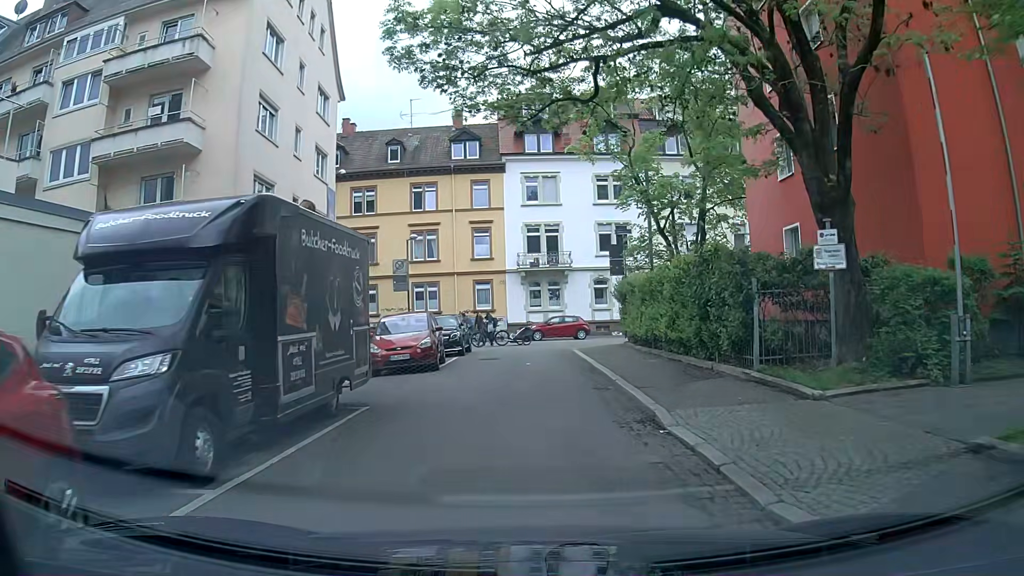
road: residential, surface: asphalt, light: Day
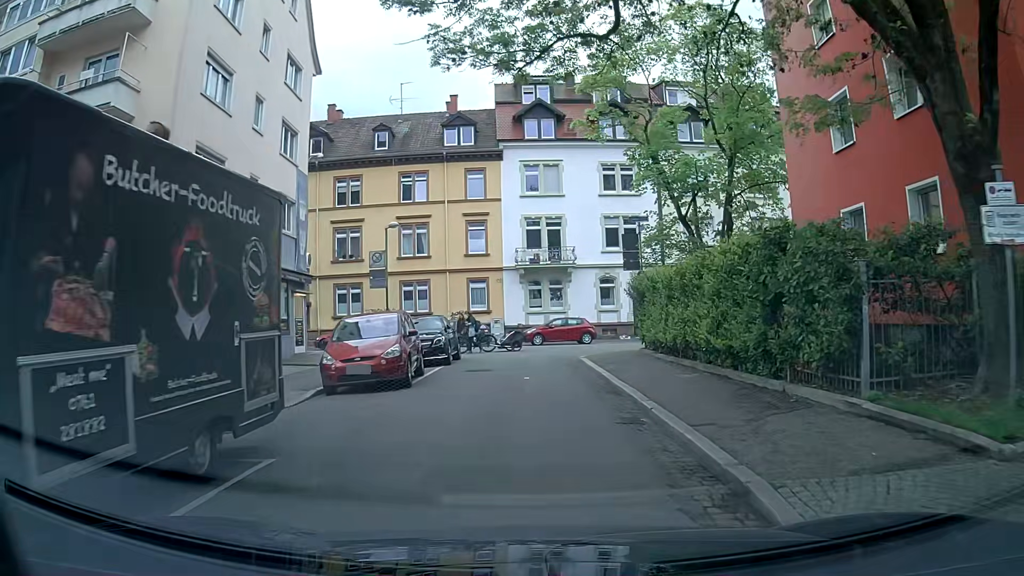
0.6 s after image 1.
(+0.1, +4.1) m; +1°
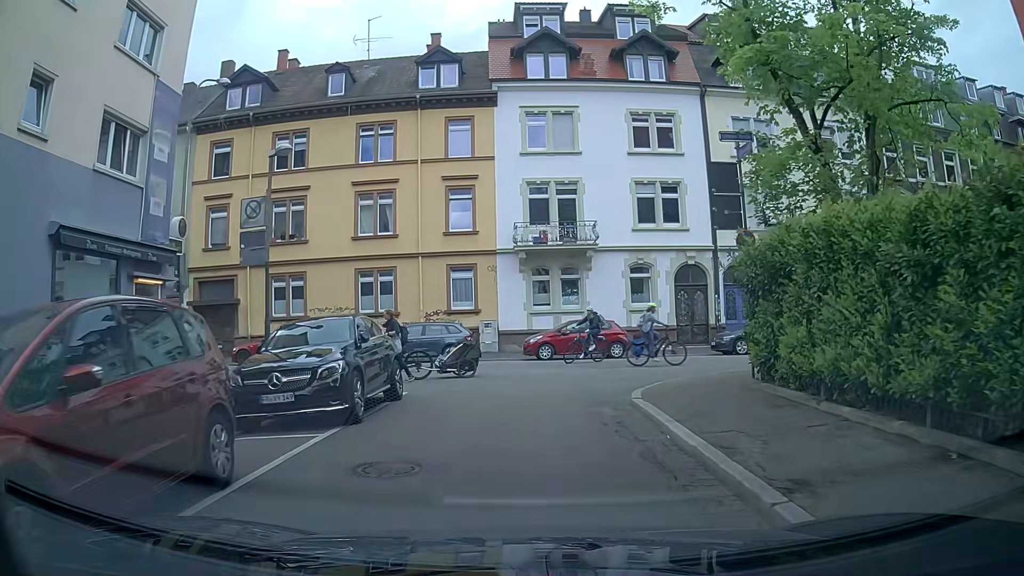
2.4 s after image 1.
(0.0, +11.2) m; 0°
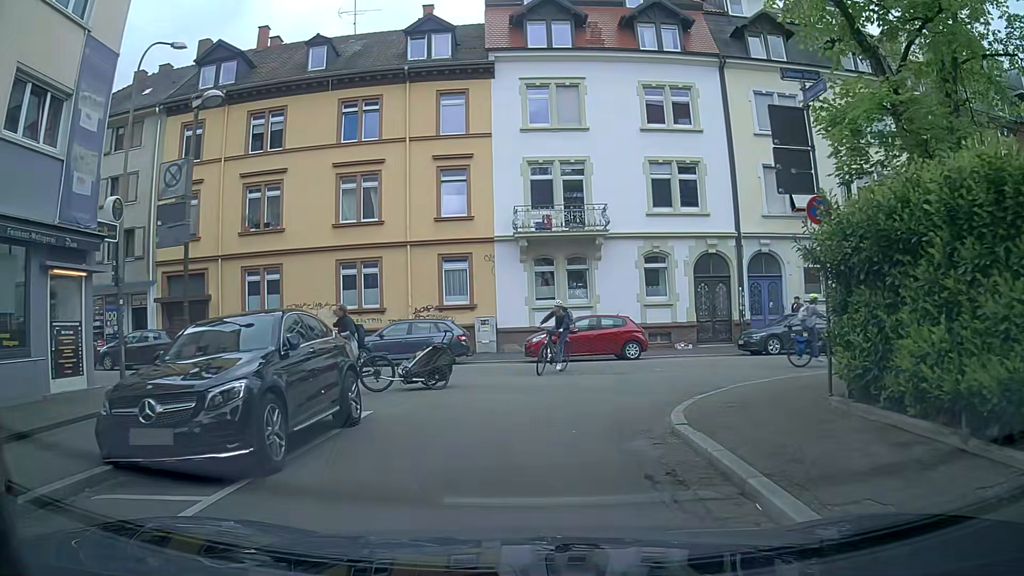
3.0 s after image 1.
(0.0, +3.2) m; 0°
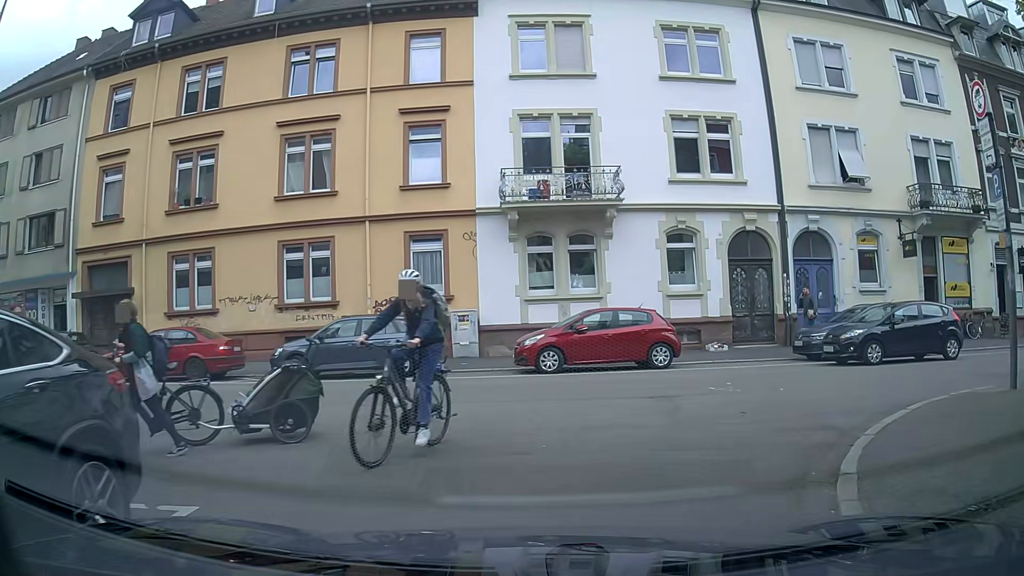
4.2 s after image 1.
(0.0, +5.5) m; +1°
